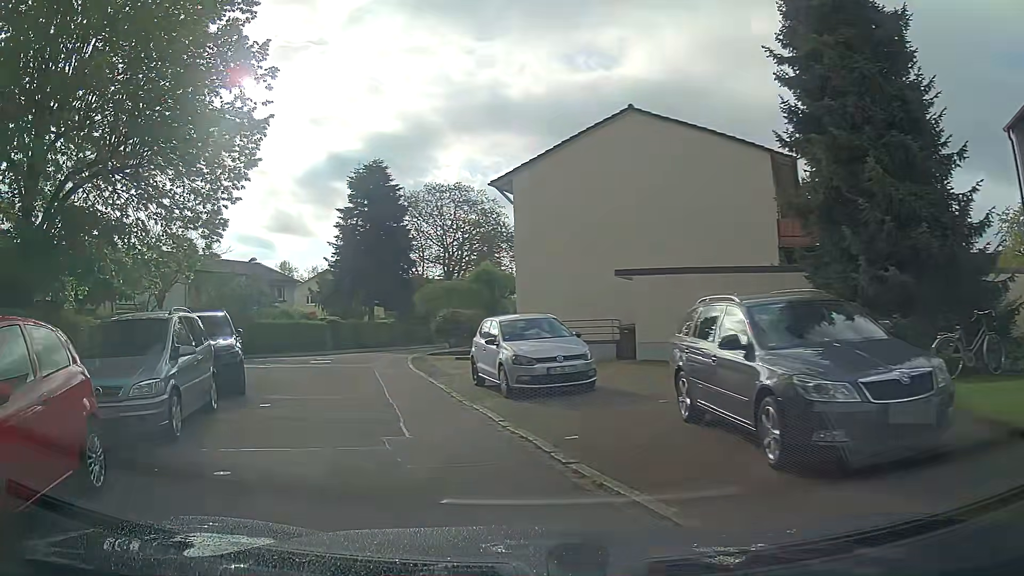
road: residential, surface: asphalt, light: Day
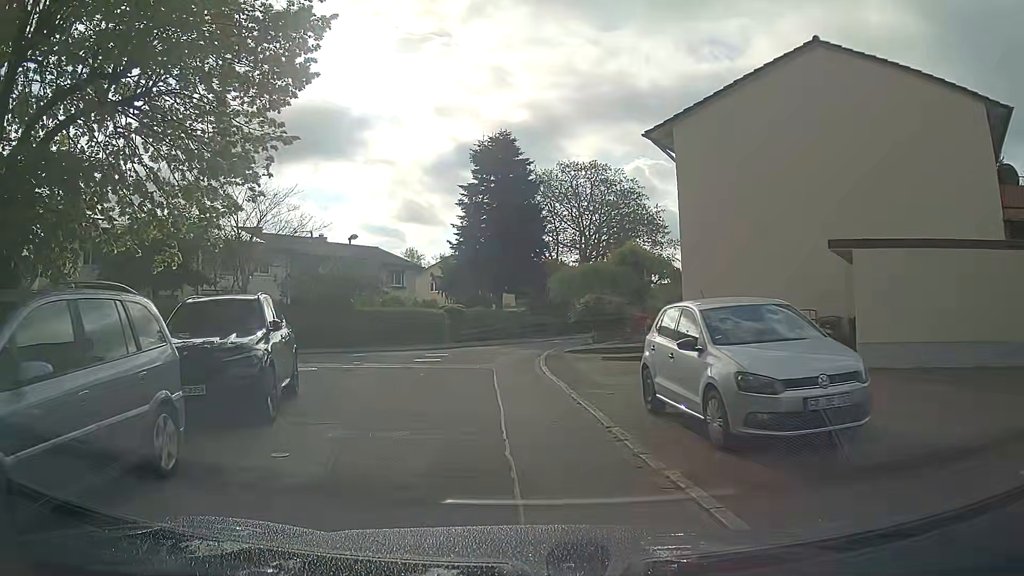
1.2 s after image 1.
(-0.7, +5.5) m; -10°
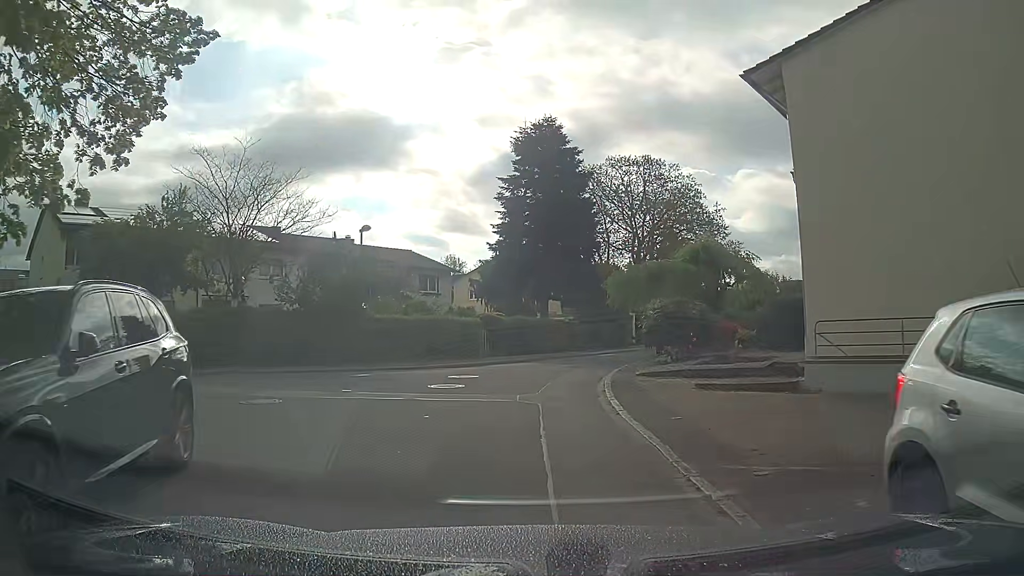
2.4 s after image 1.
(-0.4, +5.6) m; -5°
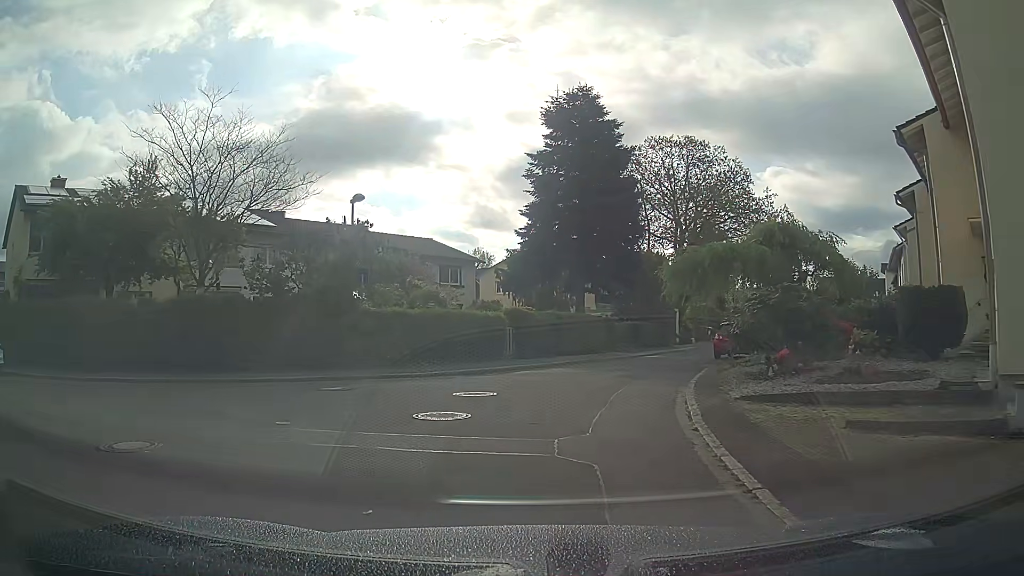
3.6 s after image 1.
(-0.1, +5.1) m; -3°
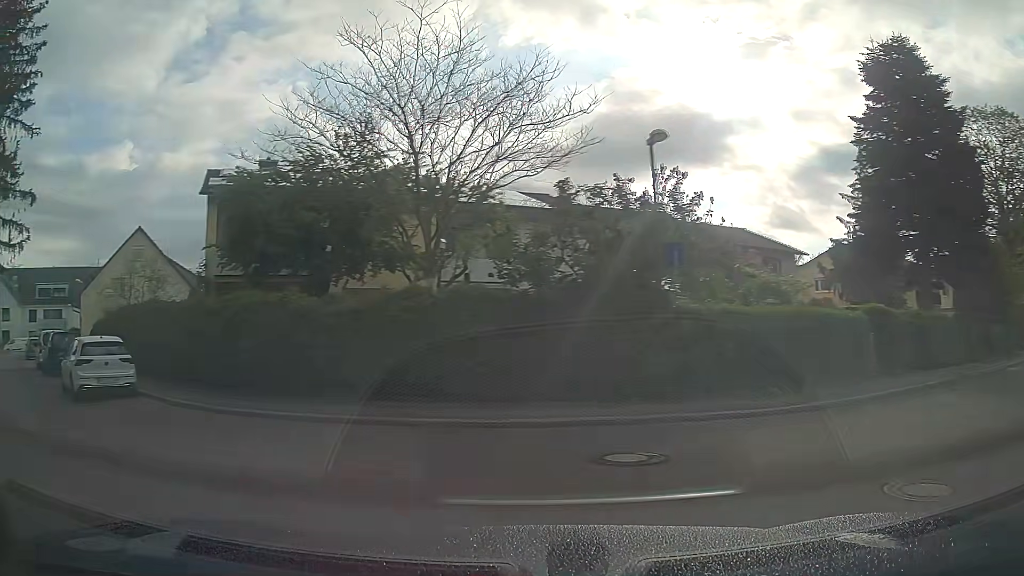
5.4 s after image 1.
(-1.1, +6.8) m; -26°
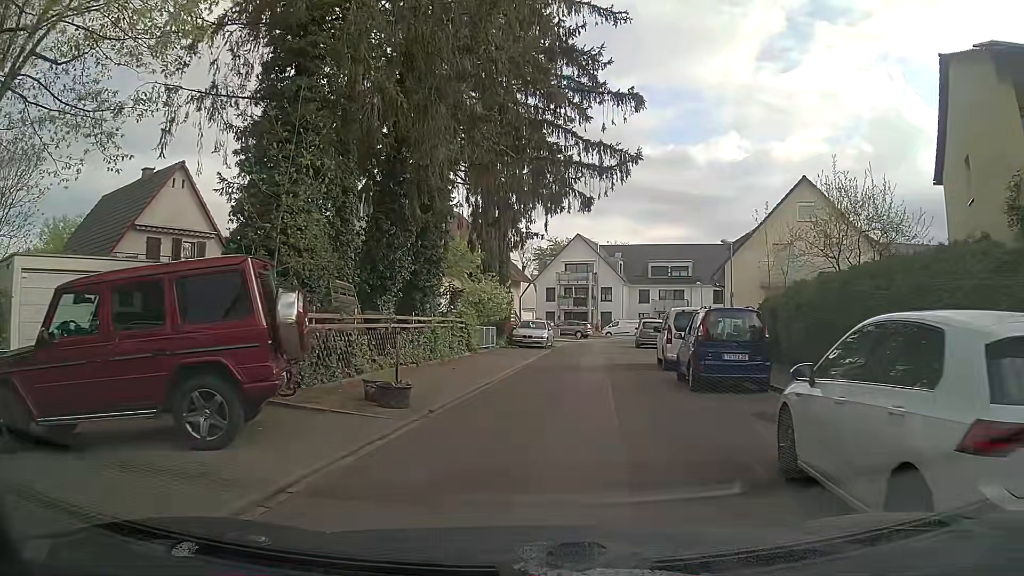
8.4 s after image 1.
(-8.0, +10.0) m; -54°
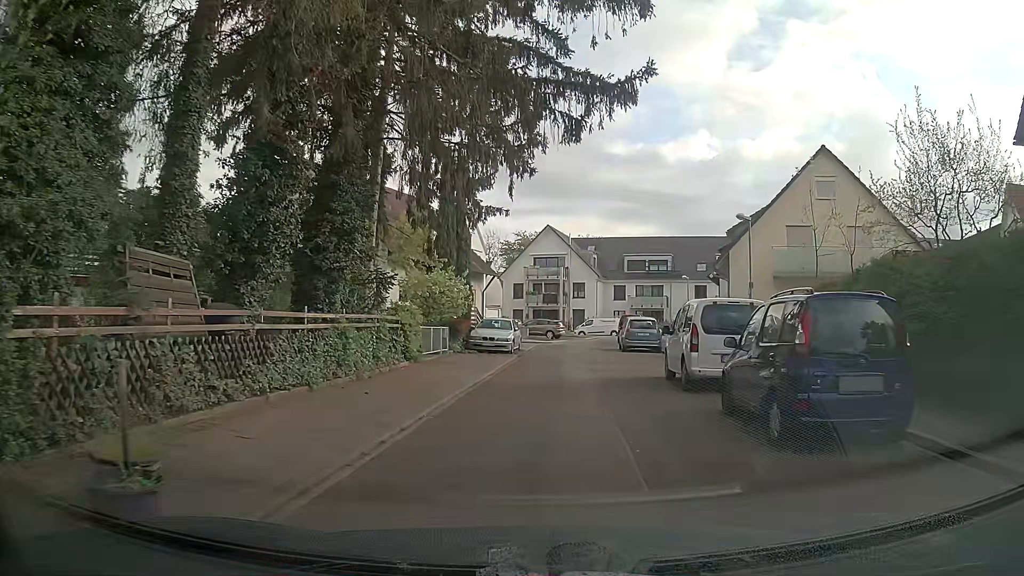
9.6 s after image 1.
(+0.1, +6.5) m; +3°
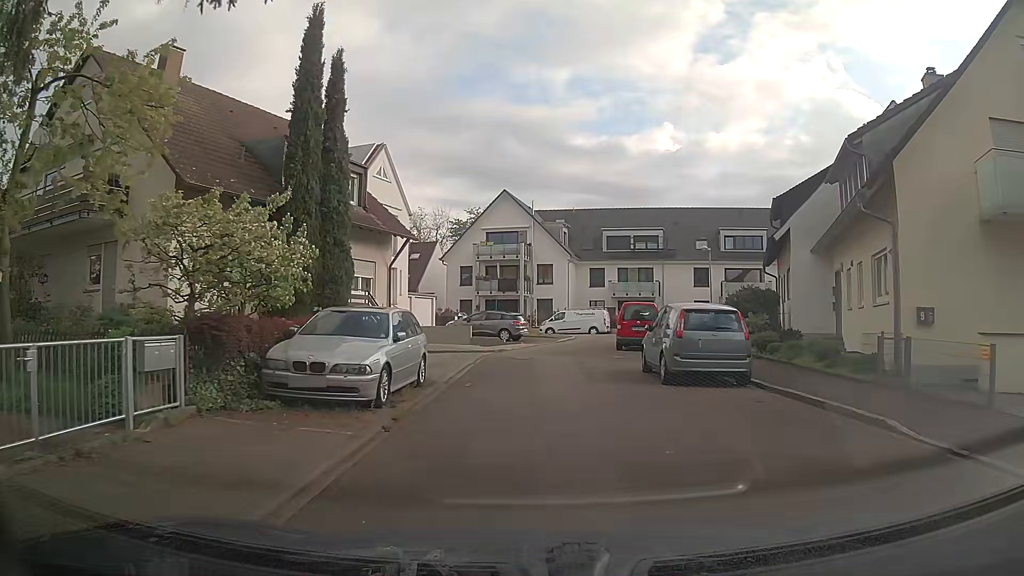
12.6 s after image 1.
(+0.4, +17.3) m; +1°
